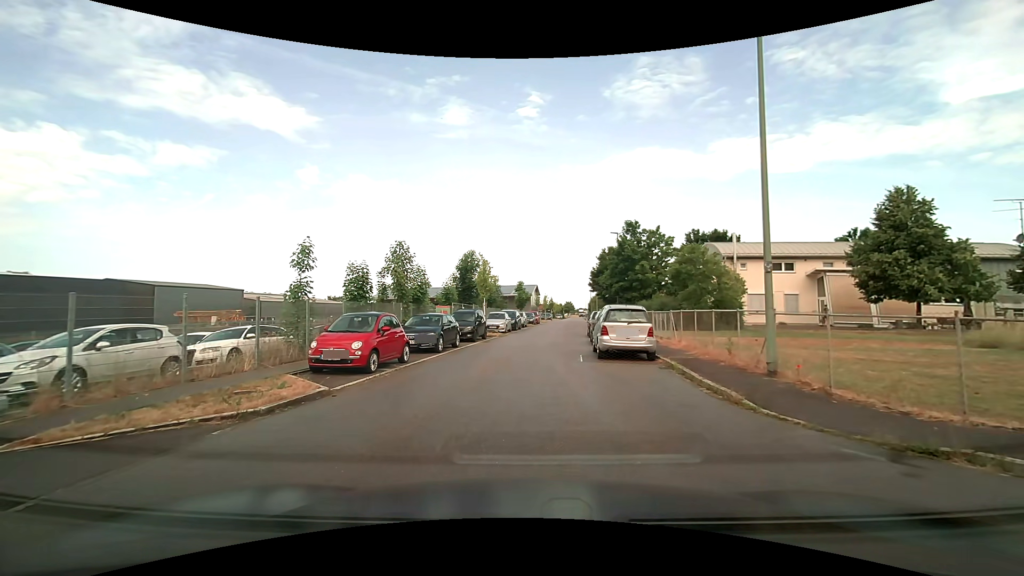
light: Day
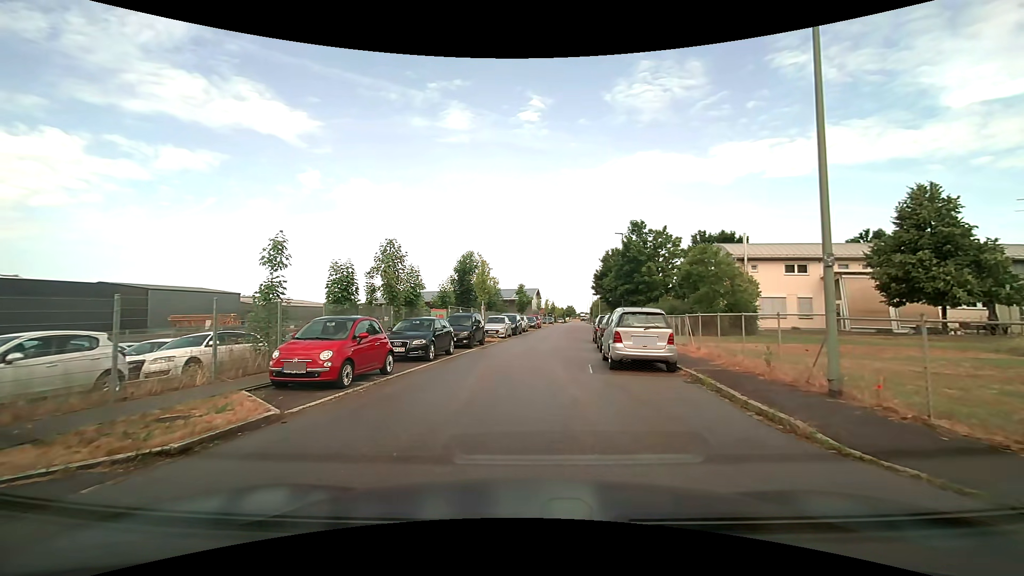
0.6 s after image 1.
(0.0, +2.0) m; +1°
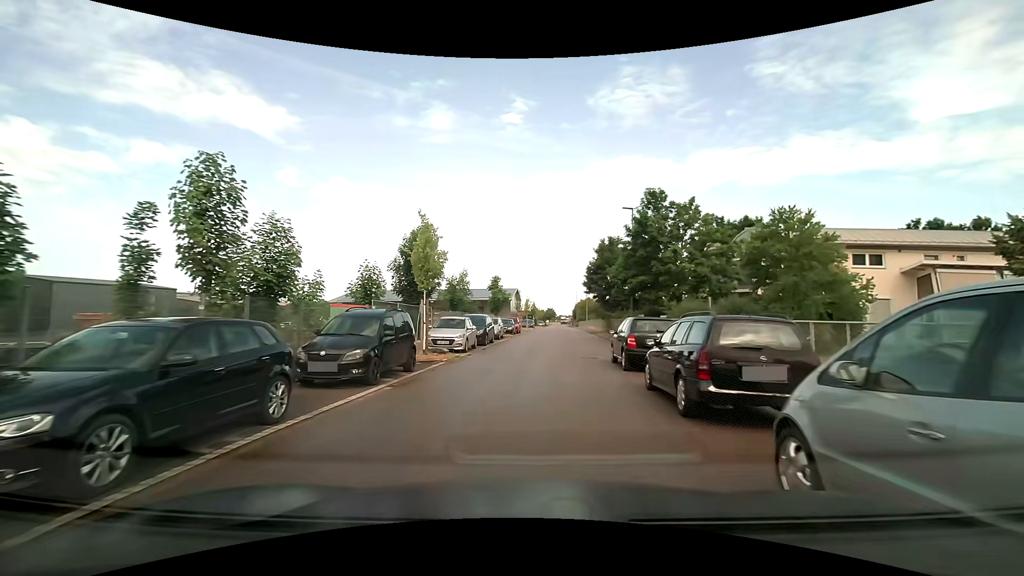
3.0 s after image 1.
(-0.5, +12.3) m; -1°
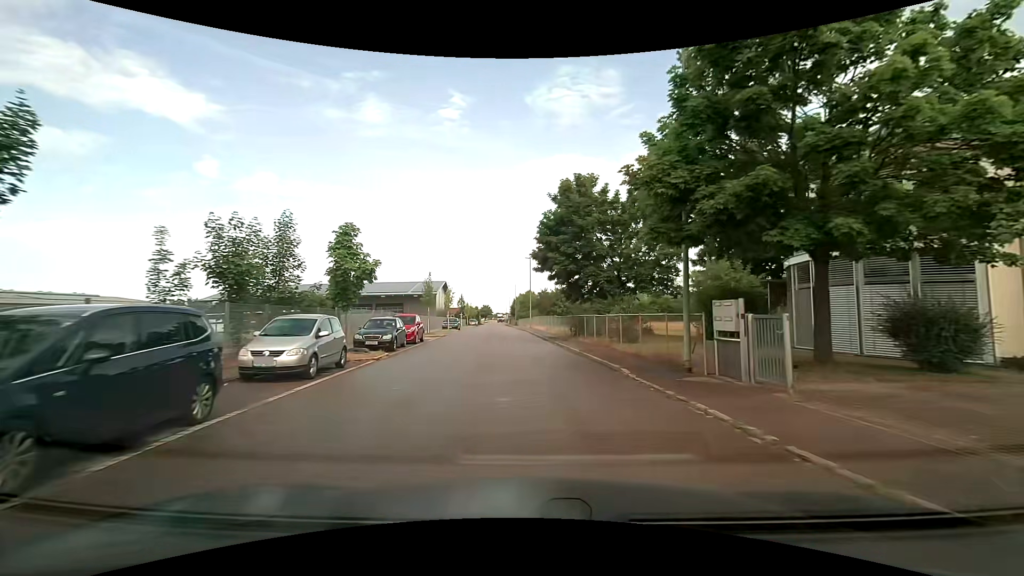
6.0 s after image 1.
(+1.4, +22.0) m; +7°
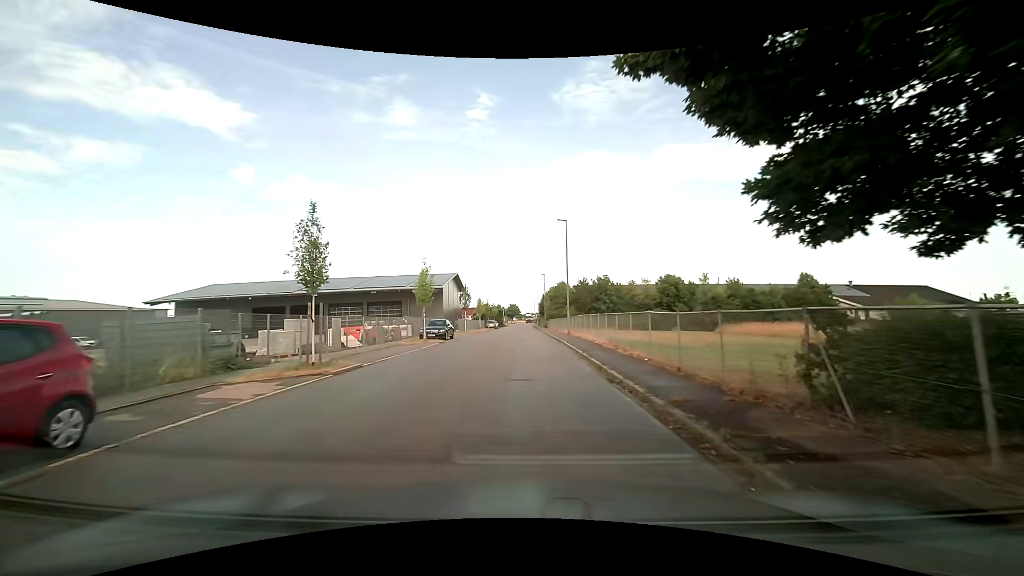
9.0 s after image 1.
(-0.2, +24.1) m; -3°
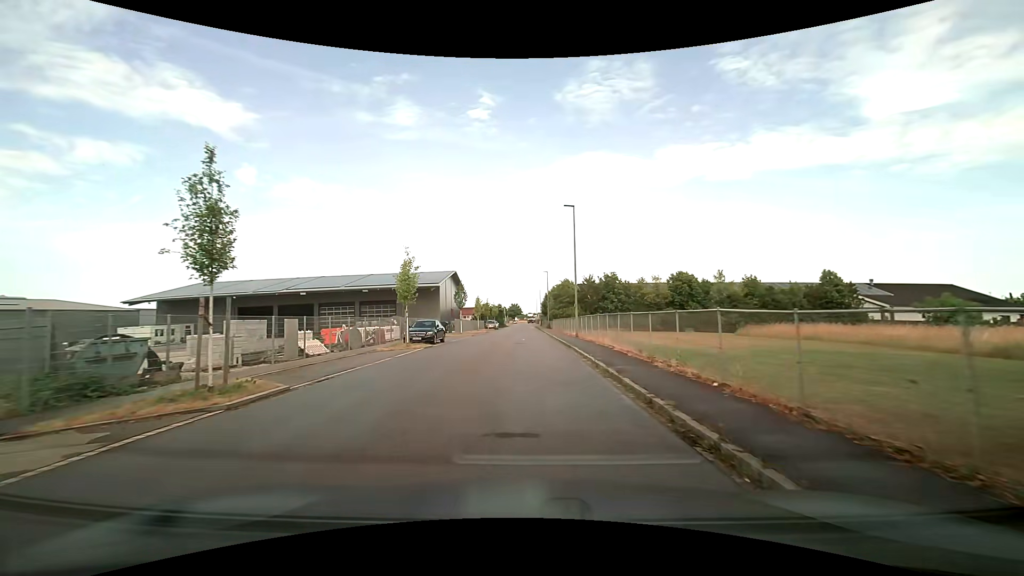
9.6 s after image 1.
(0.0, +4.9) m; 0°
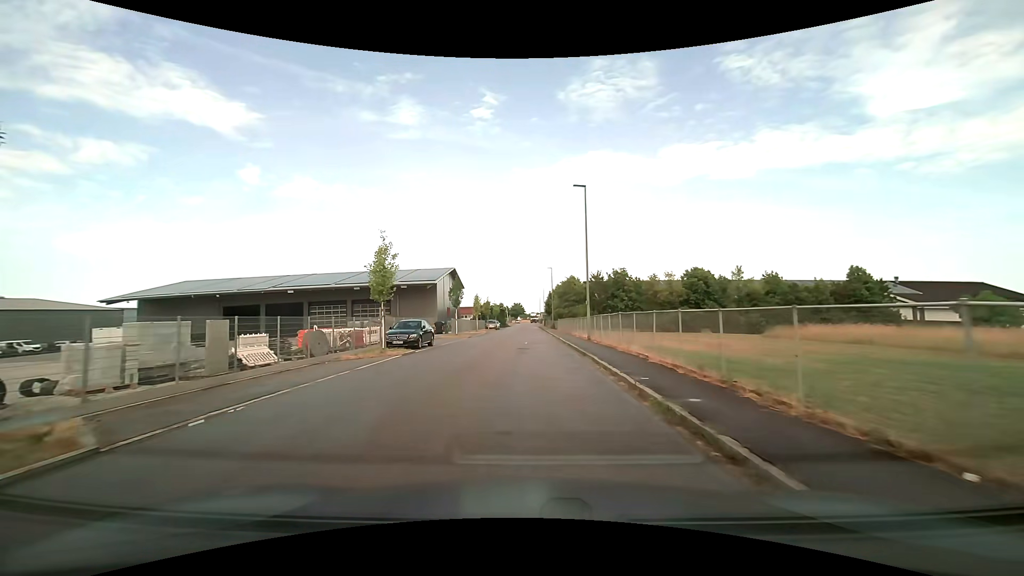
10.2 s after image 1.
(0.0, +4.9) m; 0°
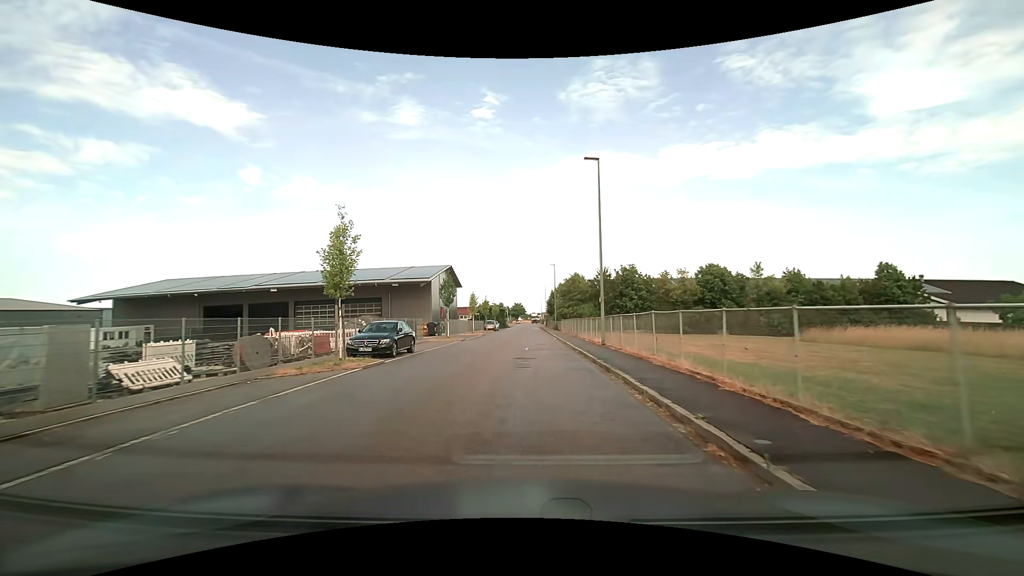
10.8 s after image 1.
(0.0, +4.9) m; 0°
(0, +10) (0, +20) (0, +30) (0, +40) (0, +50) (0, +60) (0, +70) (0, +80) (0, +90) (0, +100) m
